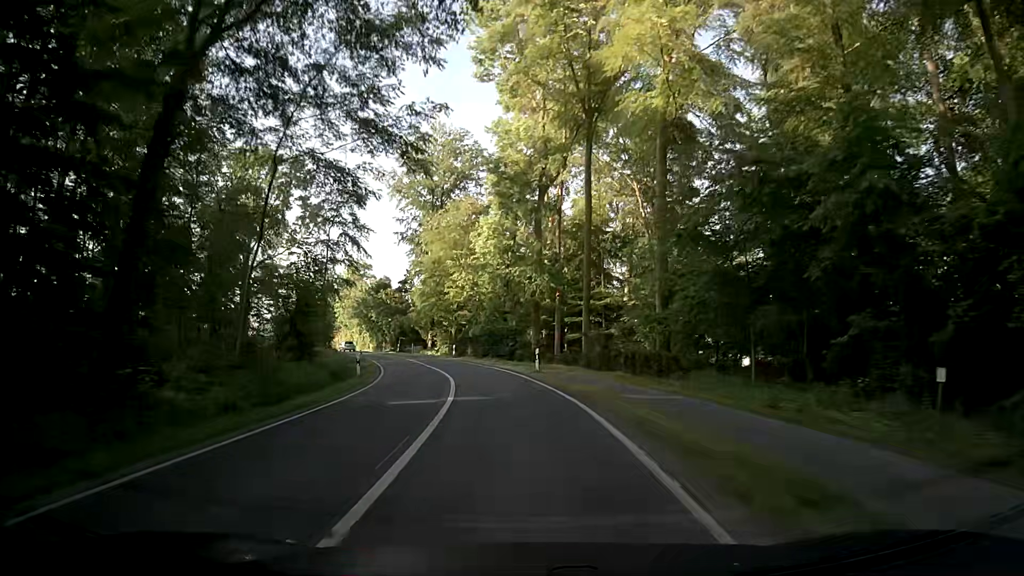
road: secondary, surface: asphalt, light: Day
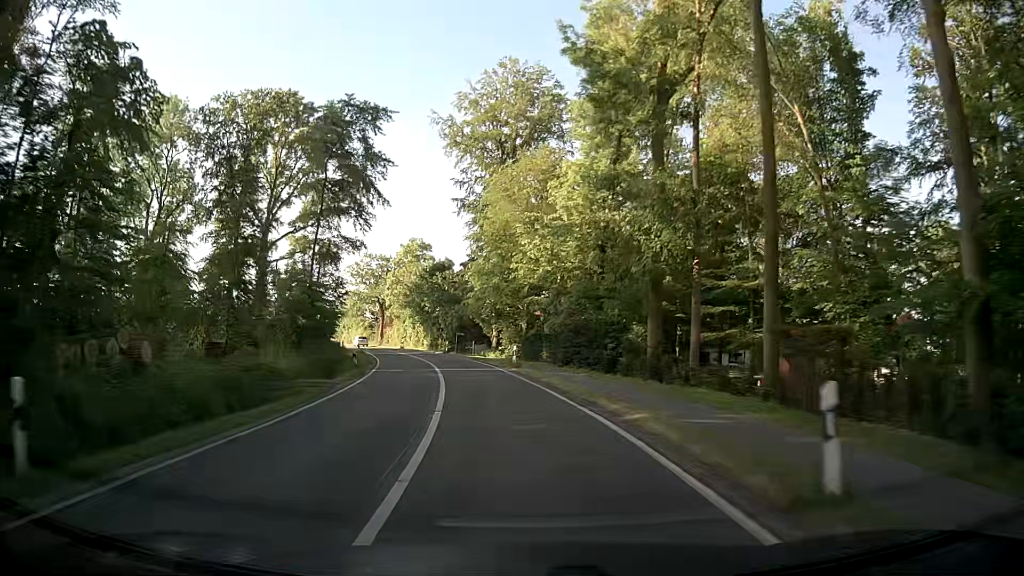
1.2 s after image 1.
(-1.3, +21.7) m; -7°
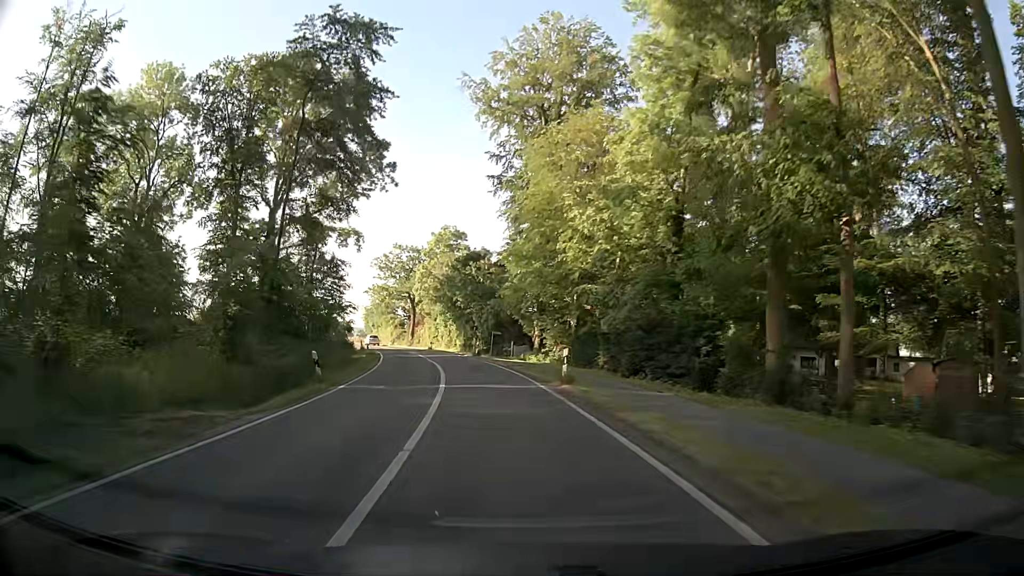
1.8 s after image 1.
(-0.3, +10.9) m; -3°
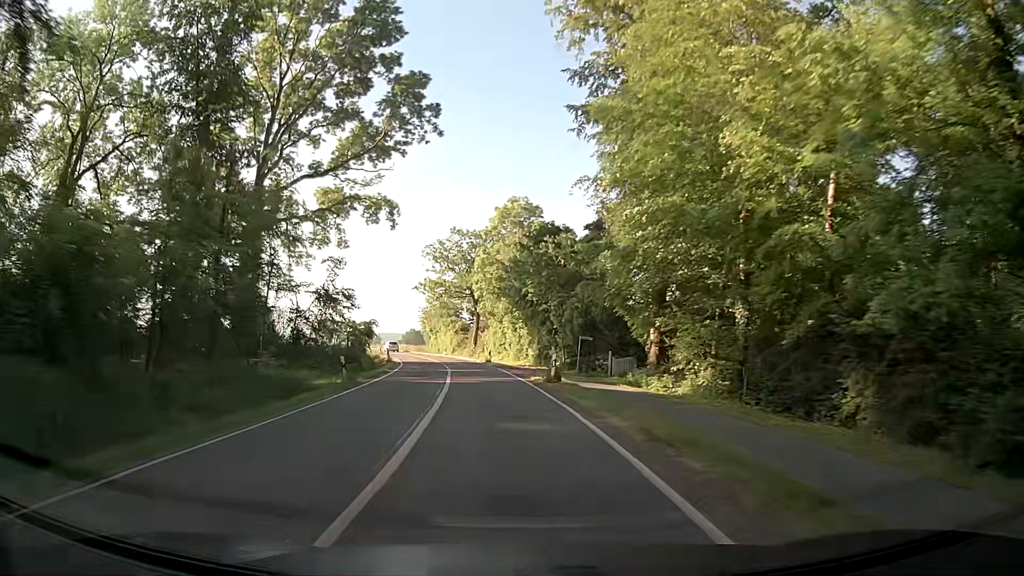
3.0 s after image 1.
(-1.6, +21.8) m; -8°
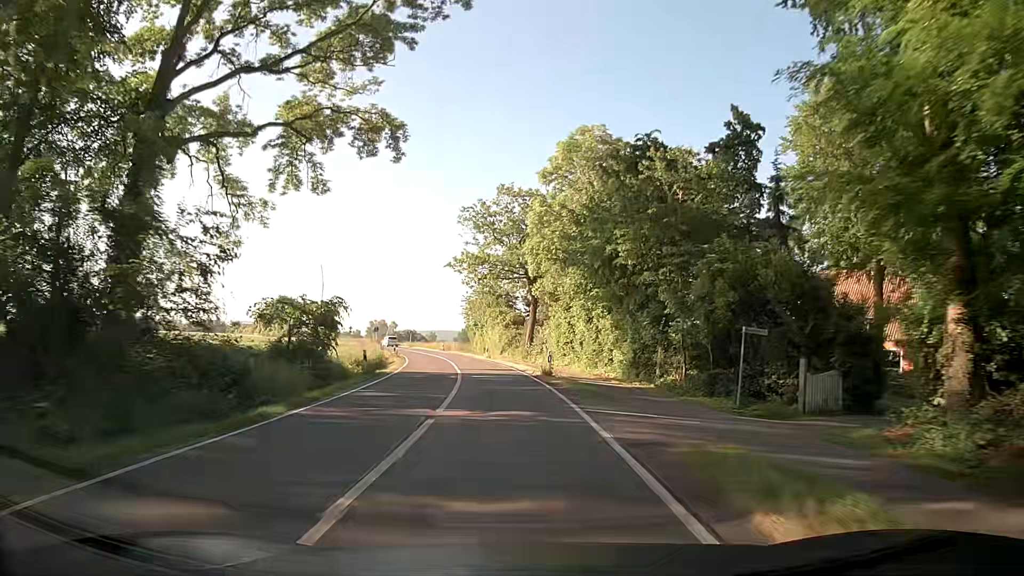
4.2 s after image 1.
(-1.1, +21.8) m; -5°
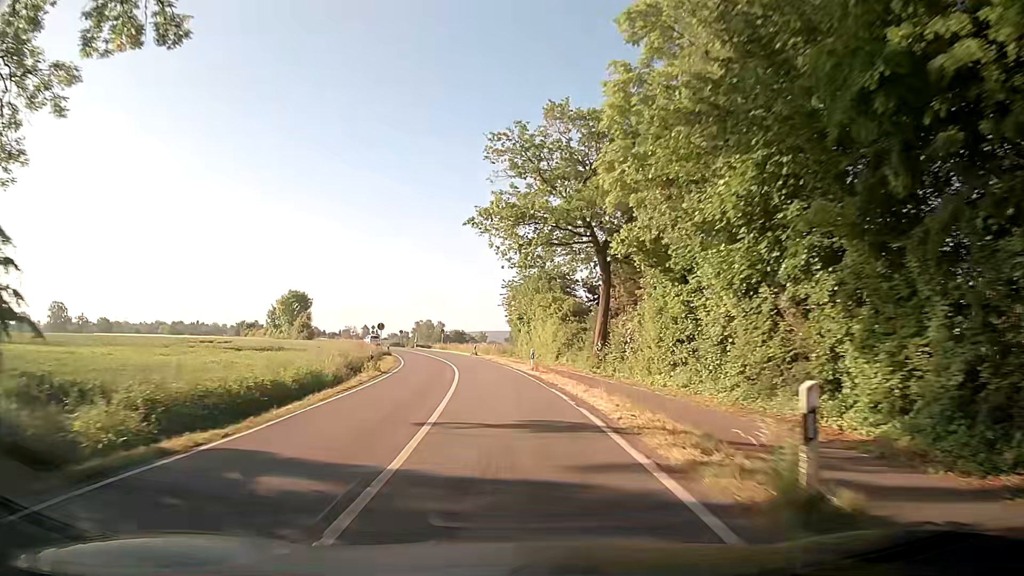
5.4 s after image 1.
(-0.7, +22.0) m; -4°
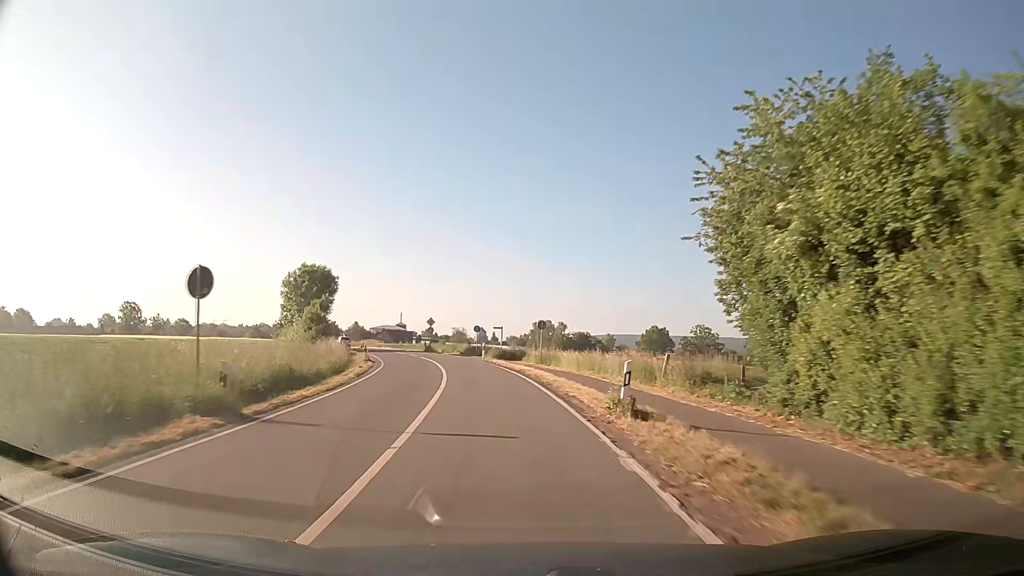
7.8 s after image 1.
(-3.9, +43.9) m; -11°
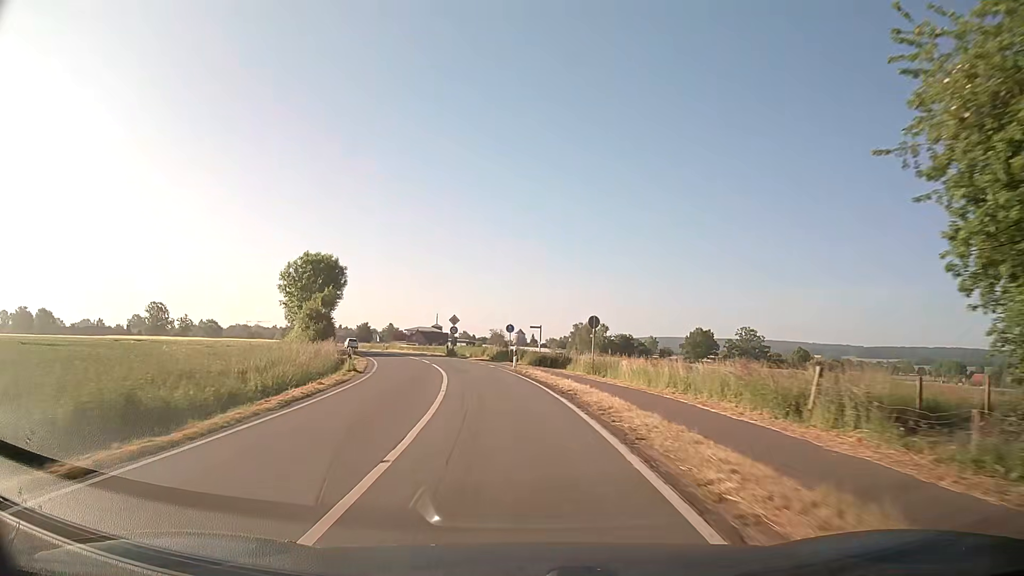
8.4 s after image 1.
(-0.3, +11.0) m; -3°
(0, +10) (-1, +20) (-2, +30) (-5, +40) (-7, +49) (-11, +59) (-14, +68) (-18, +77) (-21, +87) (-25, +96) m
